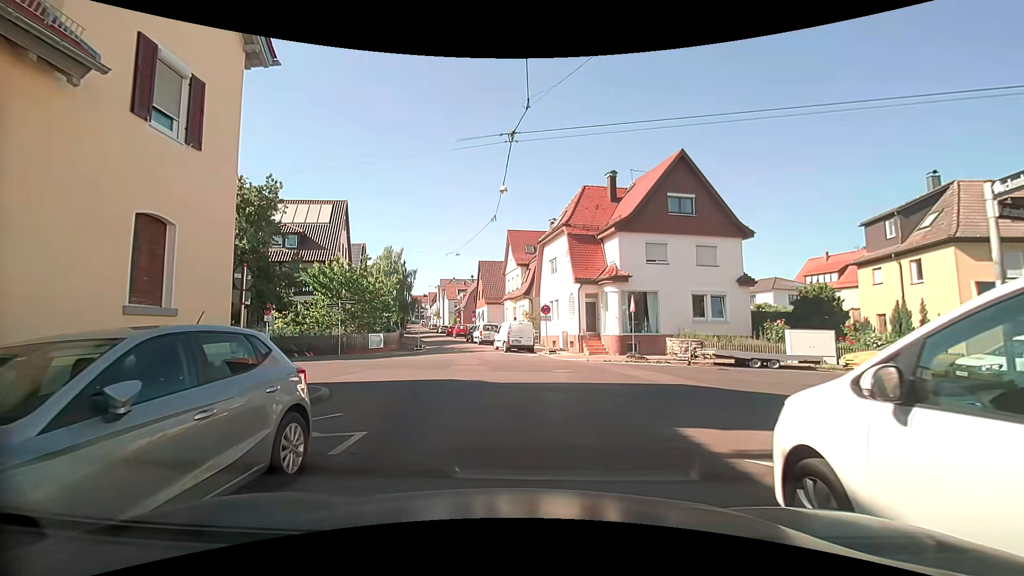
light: Day
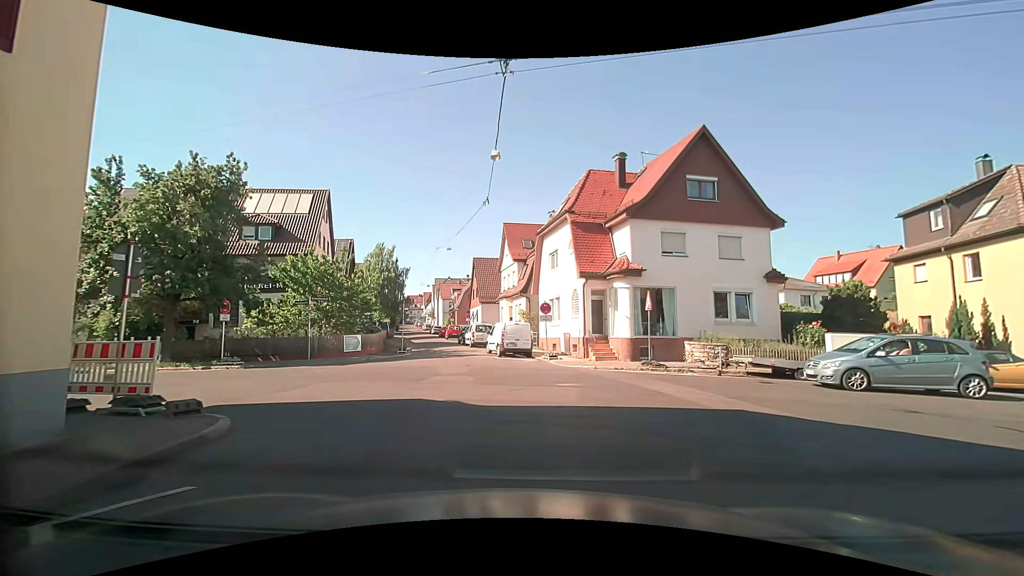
(0.0, +3.6) m; 0°
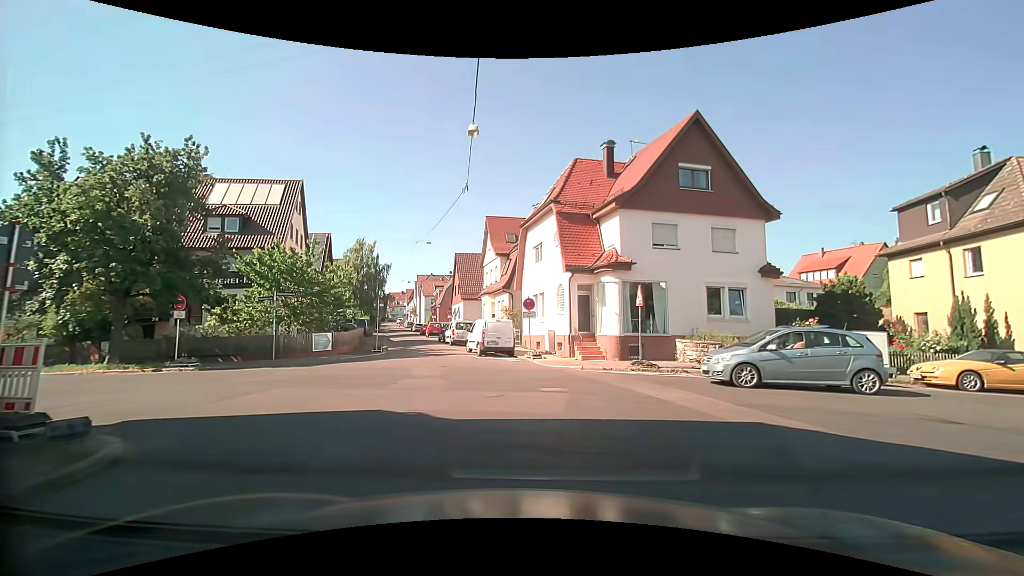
(0.0, +1.6) m; +1°
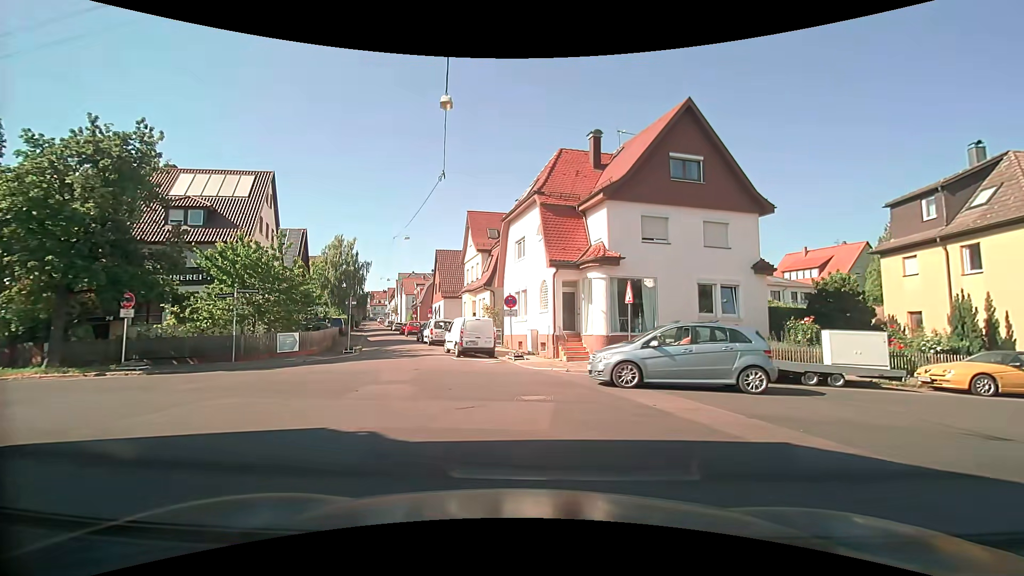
(0.0, +1.5) m; +3°
